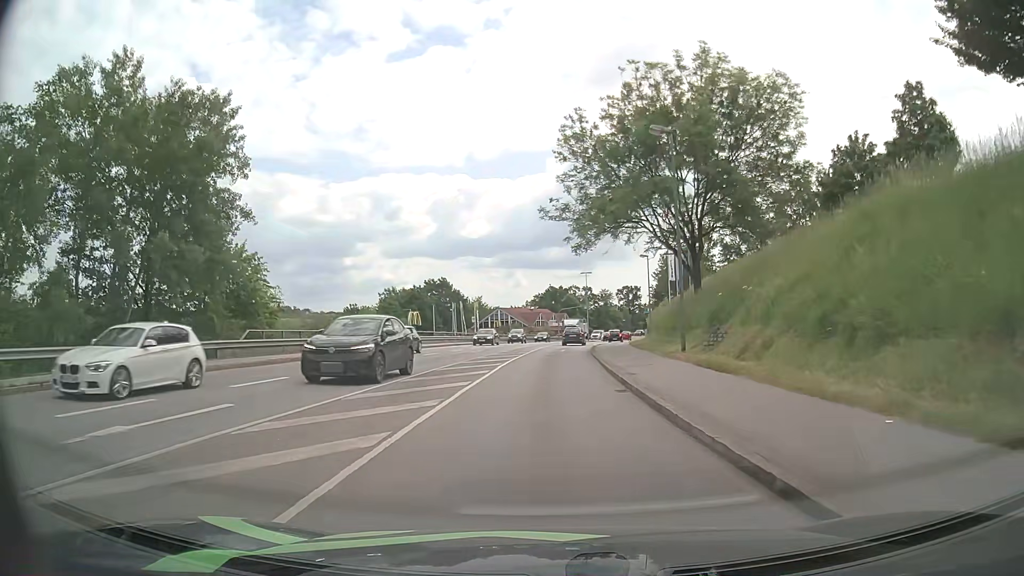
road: tertiary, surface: asphalt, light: Day
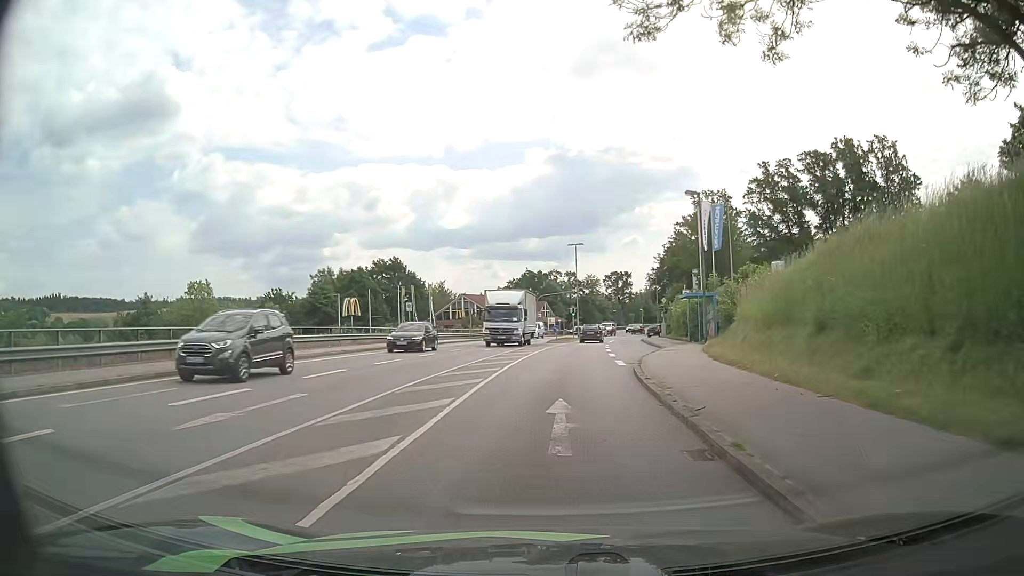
(+0.1, +28.1) m; +2°
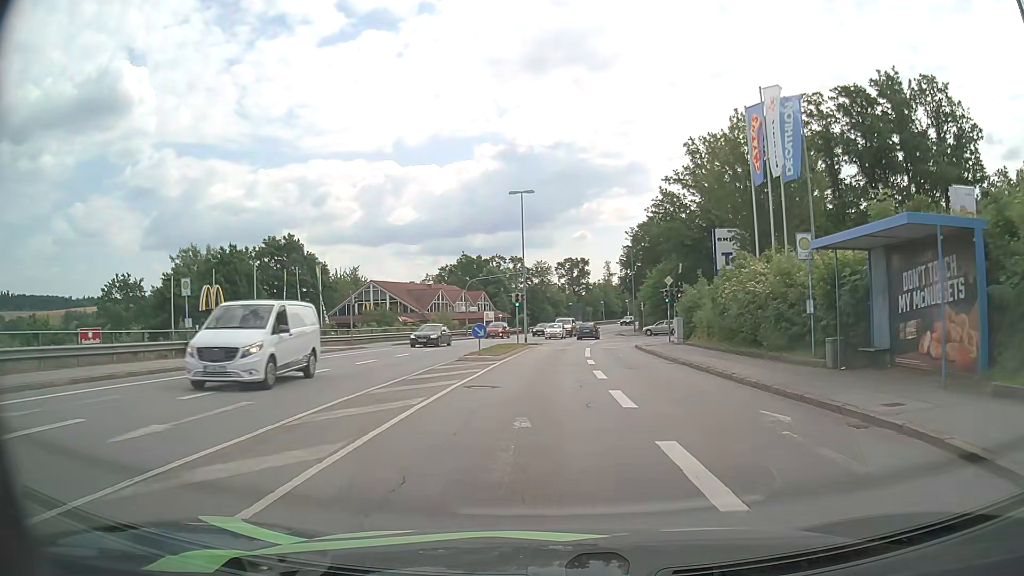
(+1.2, +28.5) m; +5°
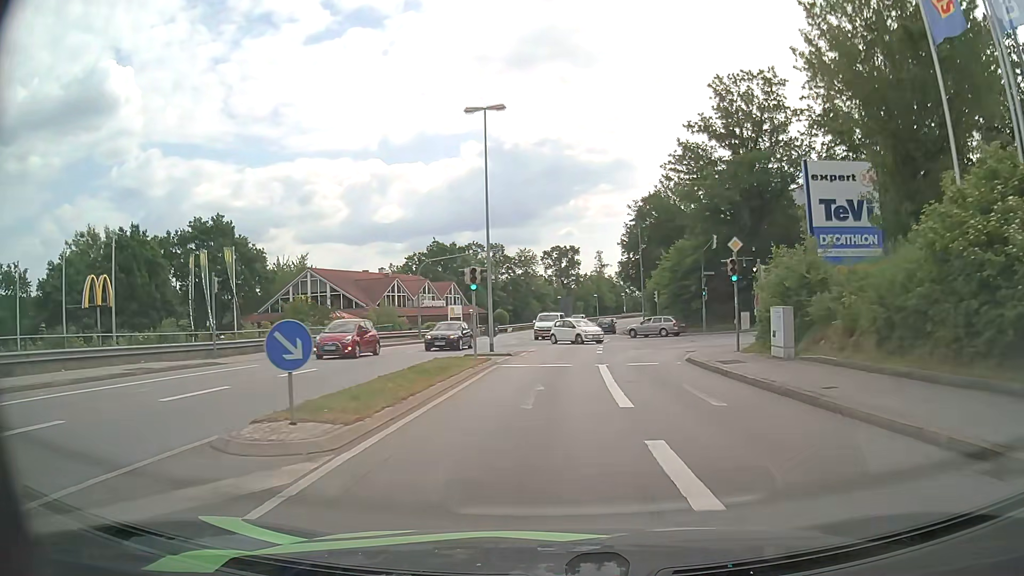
(+0.2, +18.0) m; +1°
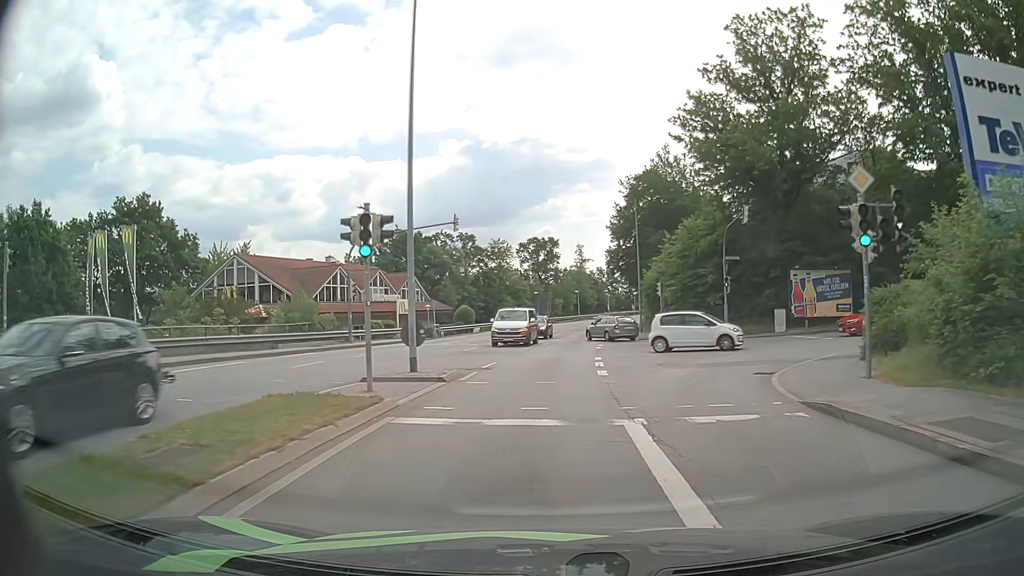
(+0.2, +12.0) m; +2°
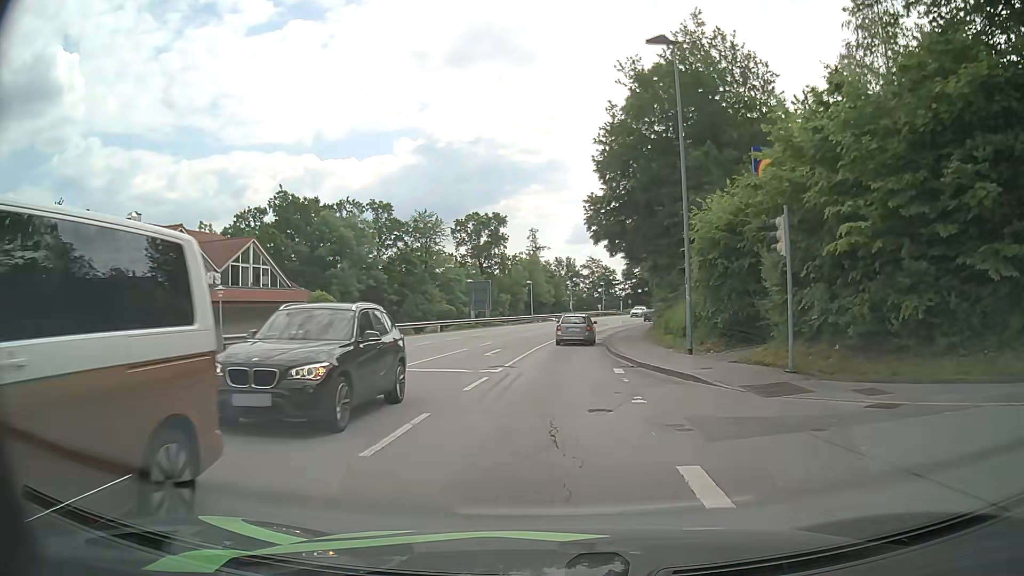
(+0.9, +29.0) m; +4°
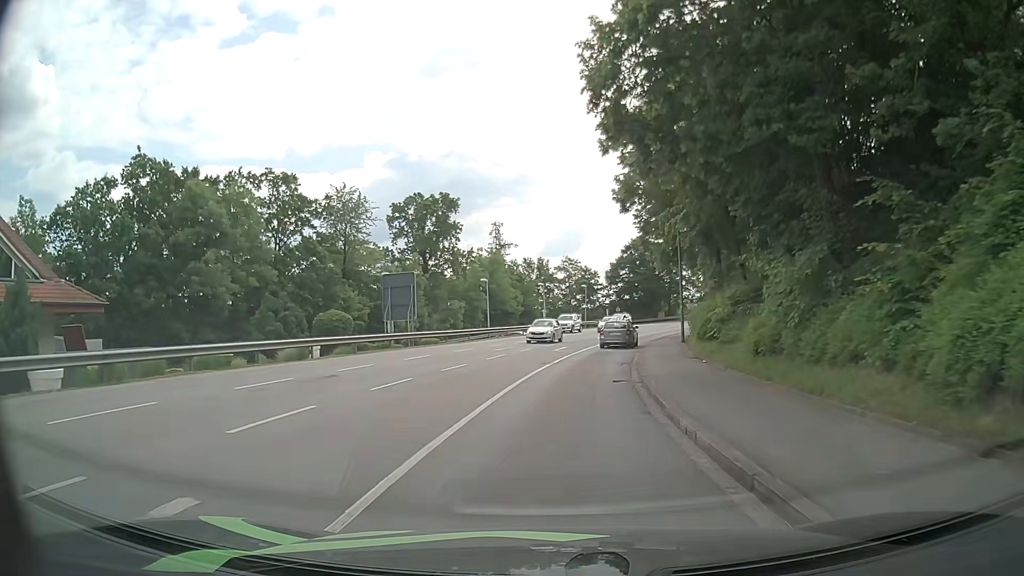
(+0.6, +22.7) m; +2°
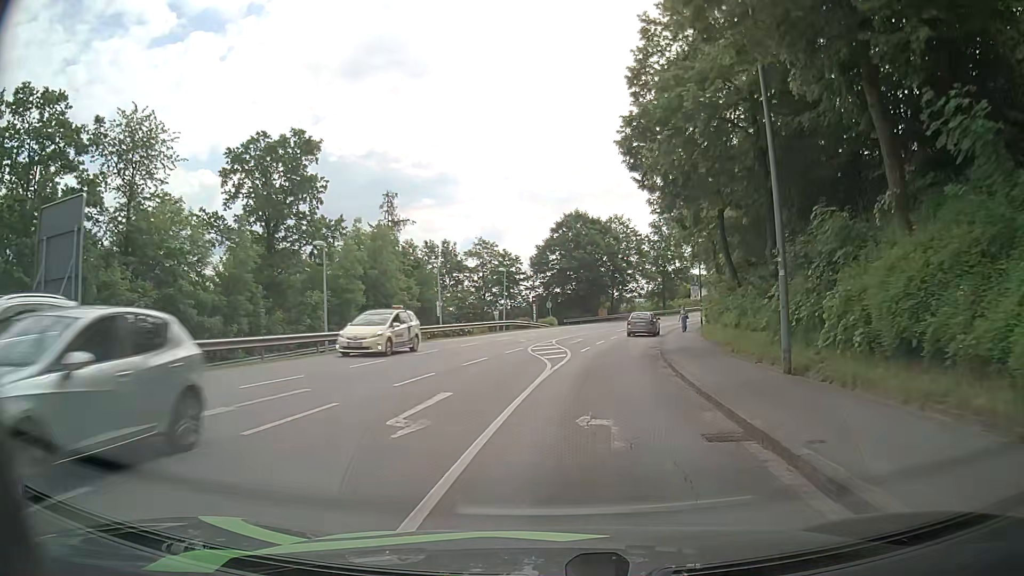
(+0.9, +24.1) m; +6°
(0, +10) (+2, +20) (+3, +30) (+5, +40) (+8, +49) (+10, +59) (+14, +68) (+17, +78) (+22, +87) (+26, +96) m
